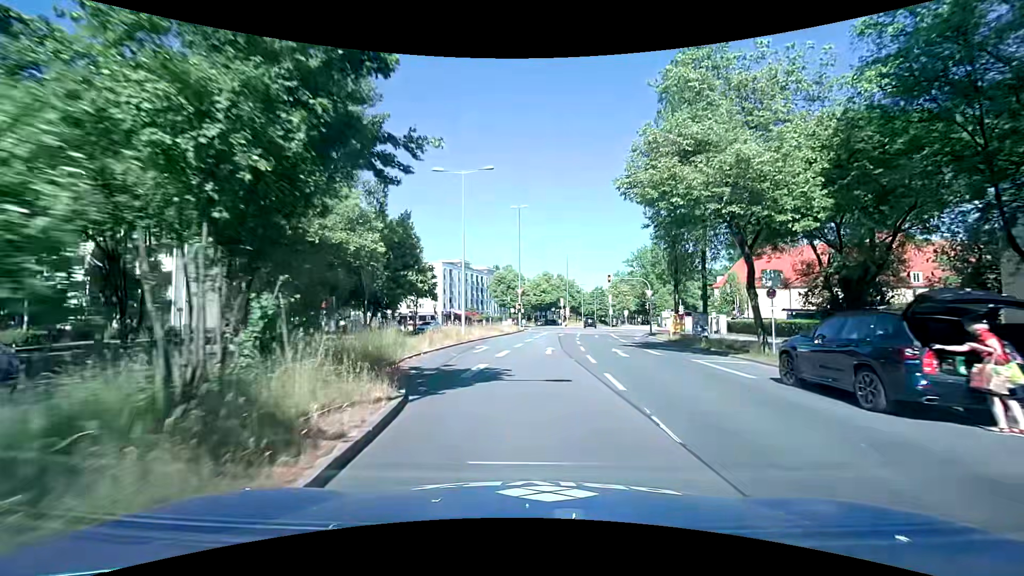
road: secondary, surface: asphalt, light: Day
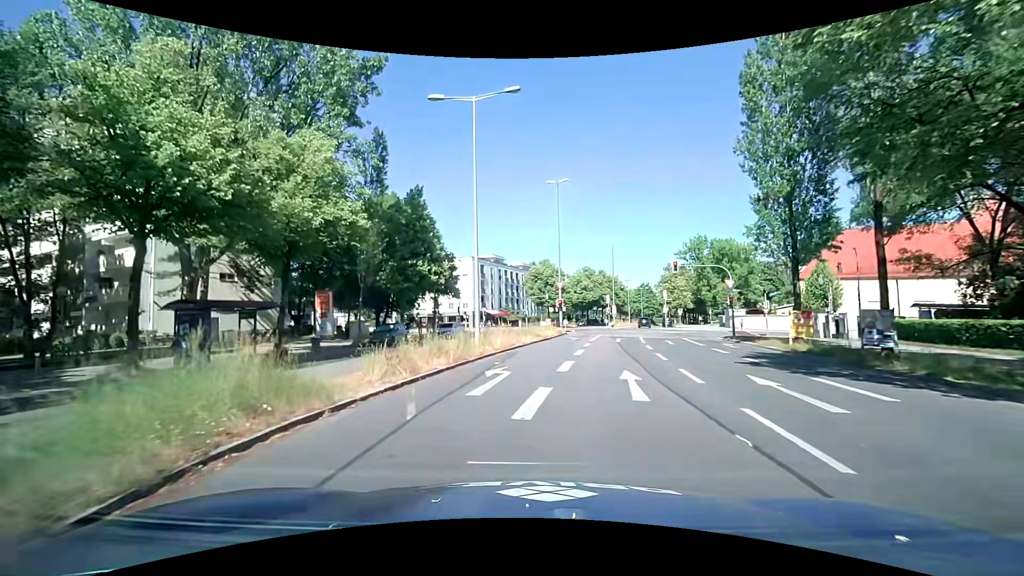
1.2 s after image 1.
(-0.1, +10.6) m; -4°
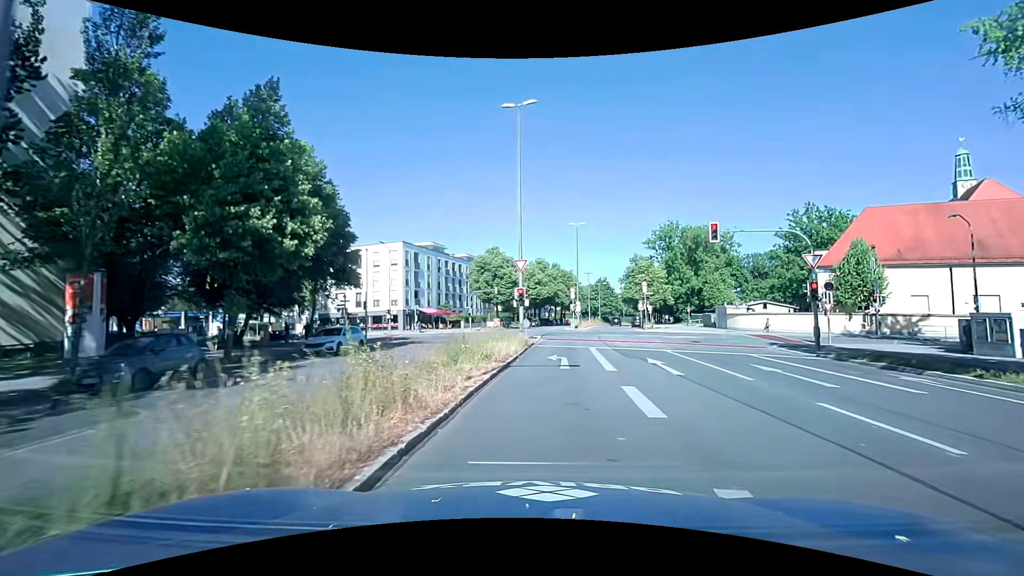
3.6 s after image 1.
(0.0, +17.3) m; +6°
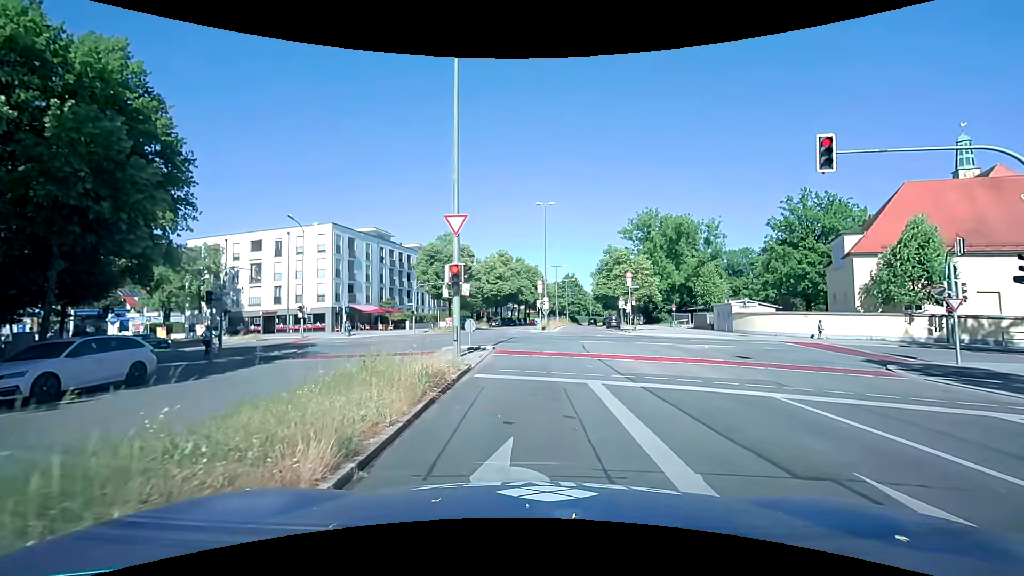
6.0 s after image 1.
(+0.6, +12.6) m; +4°
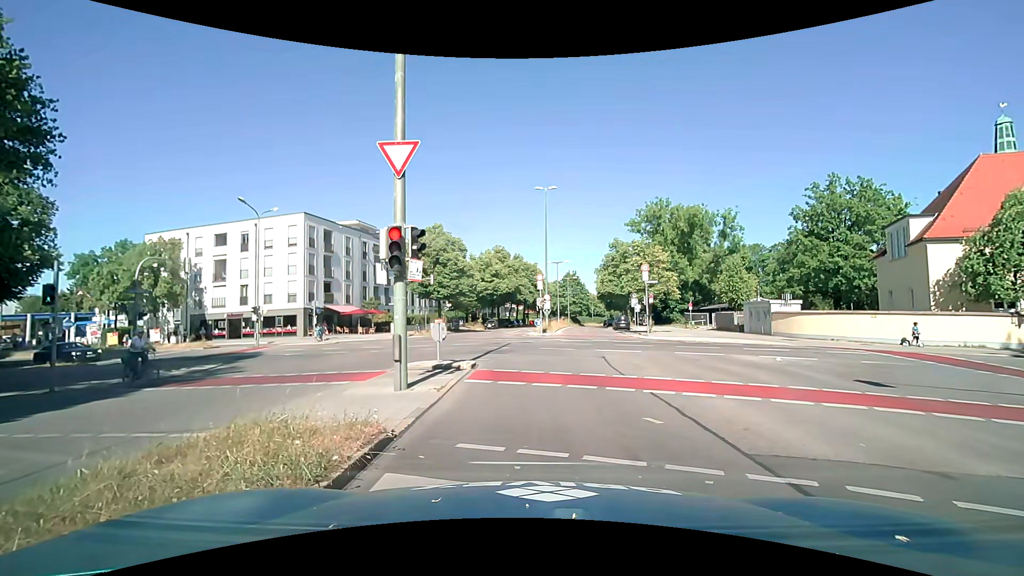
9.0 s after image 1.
(0.0, +6.9) m; -1°
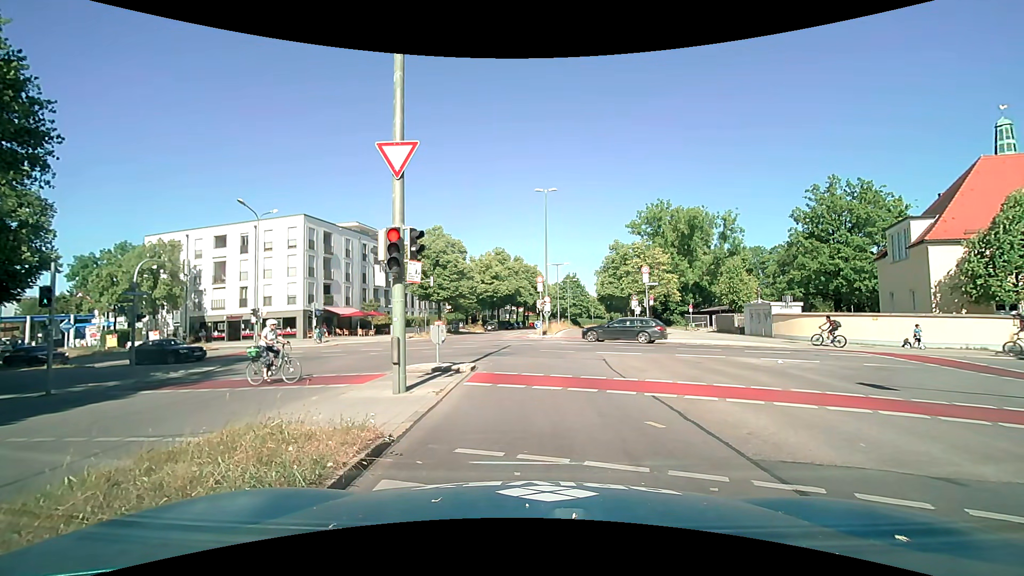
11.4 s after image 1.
(0.0, +0.2) m; 0°
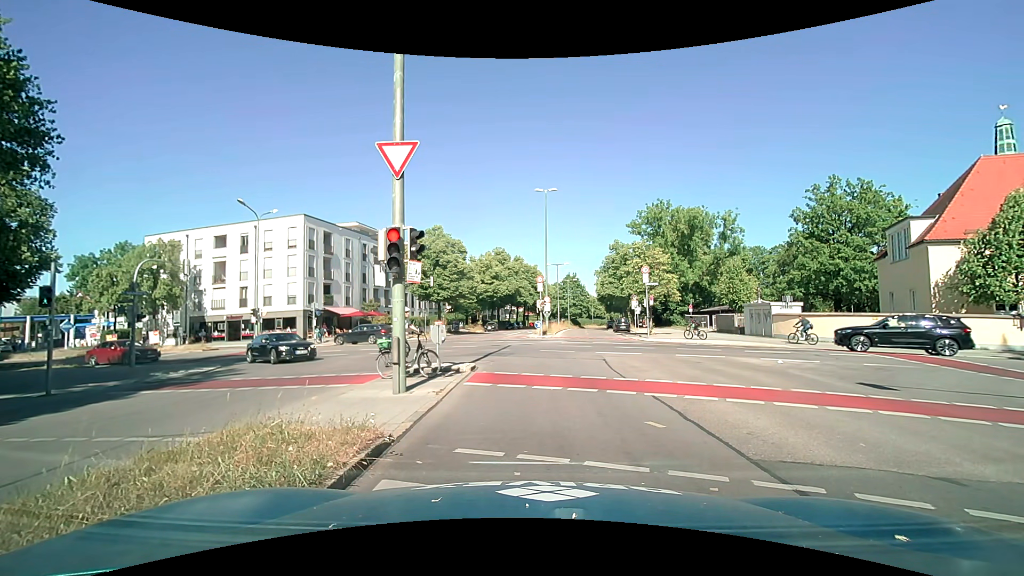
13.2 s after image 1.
(0.0, 0.0) m; 0°
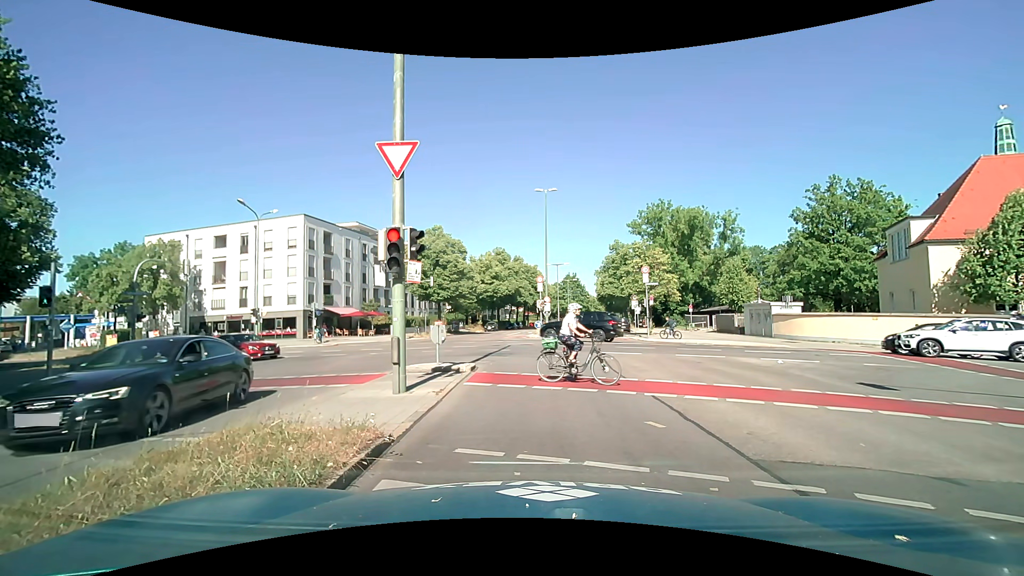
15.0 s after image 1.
(0.0, 0.0) m; 0°
(0, +10) (0, +20) (-1, +30) (-7, +38) (-16, +42) (-26, +45) (-35, +48) (-45, +51) (-54, +54) (-64, +57) m
